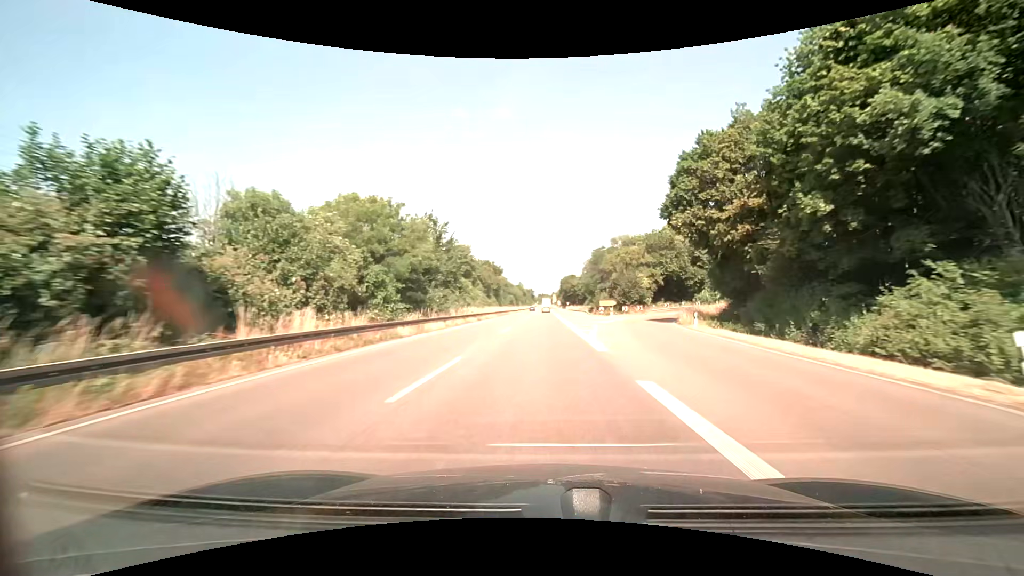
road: trunk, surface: asphalt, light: Day
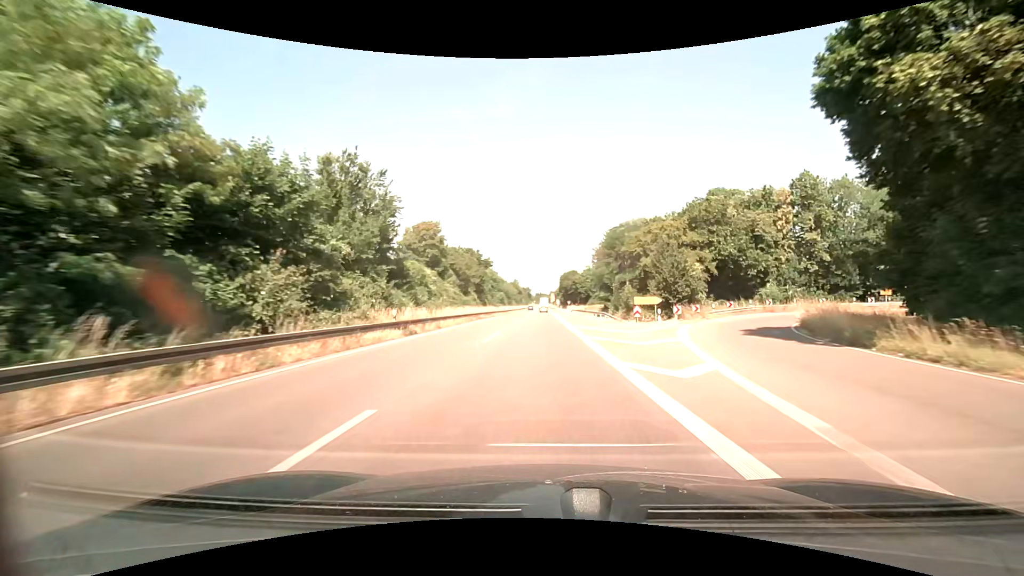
(0.0, +25.0) m; 0°
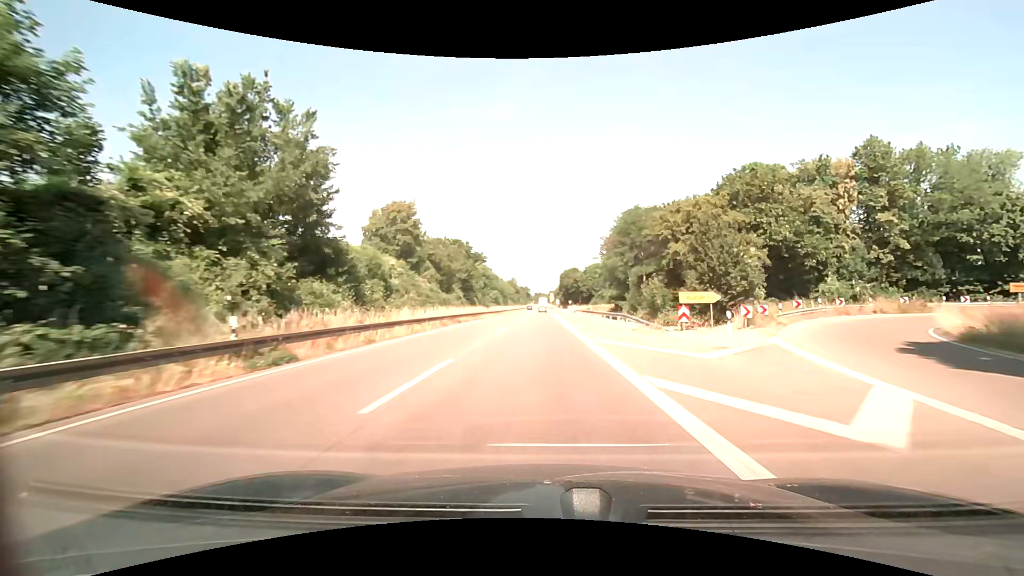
(0.0, +12.5) m; 0°
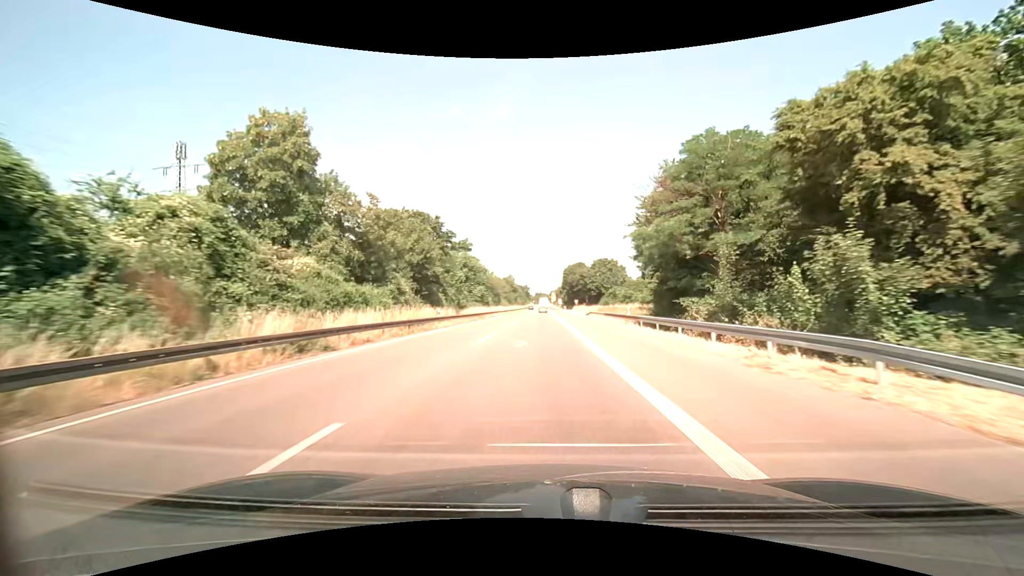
(0.0, +25.0) m; 0°
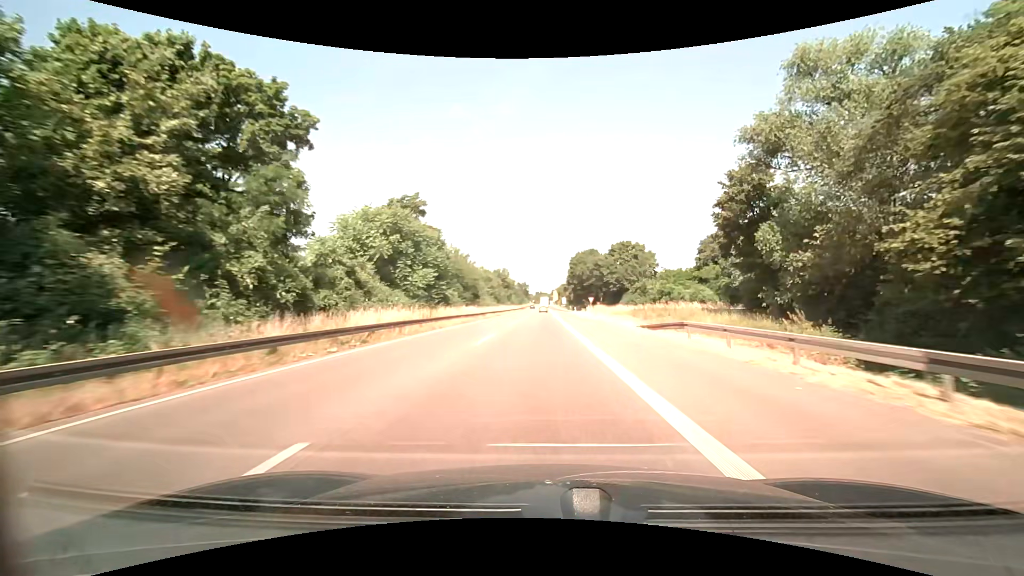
(-0.3, +37.5) m; 0°
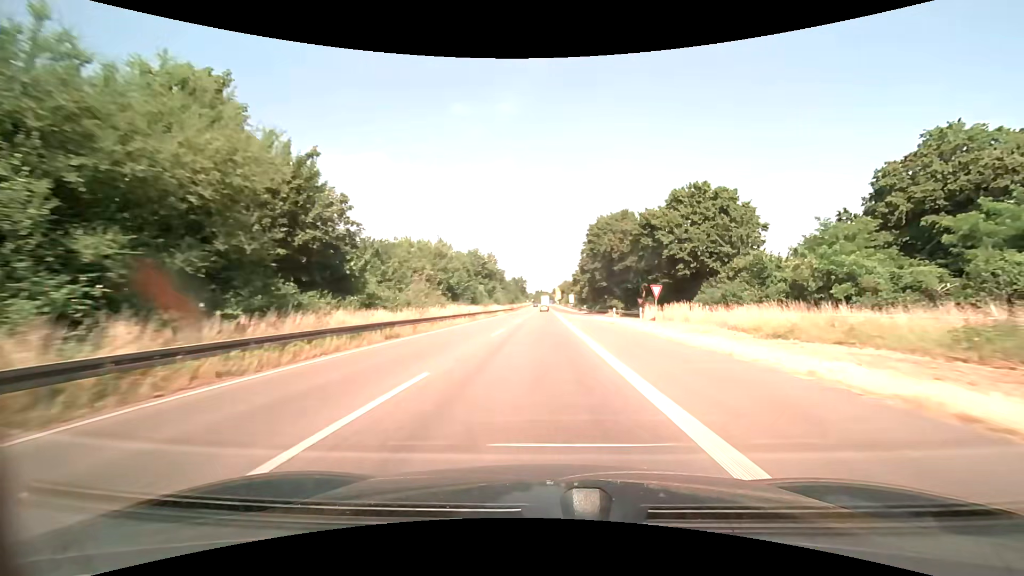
(0.0, +50.1) m; 0°
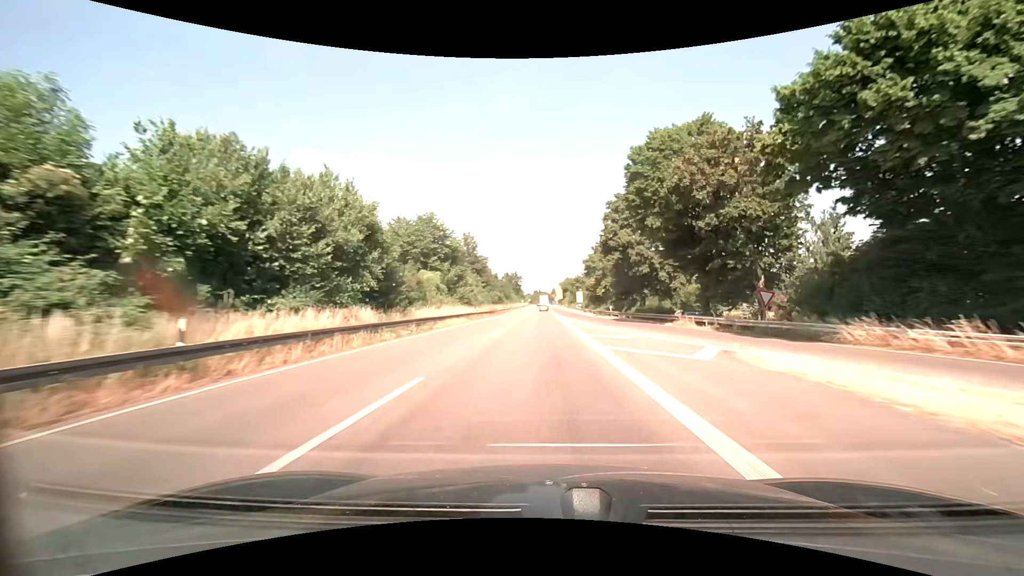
(0.0, +37.5) m; 0°
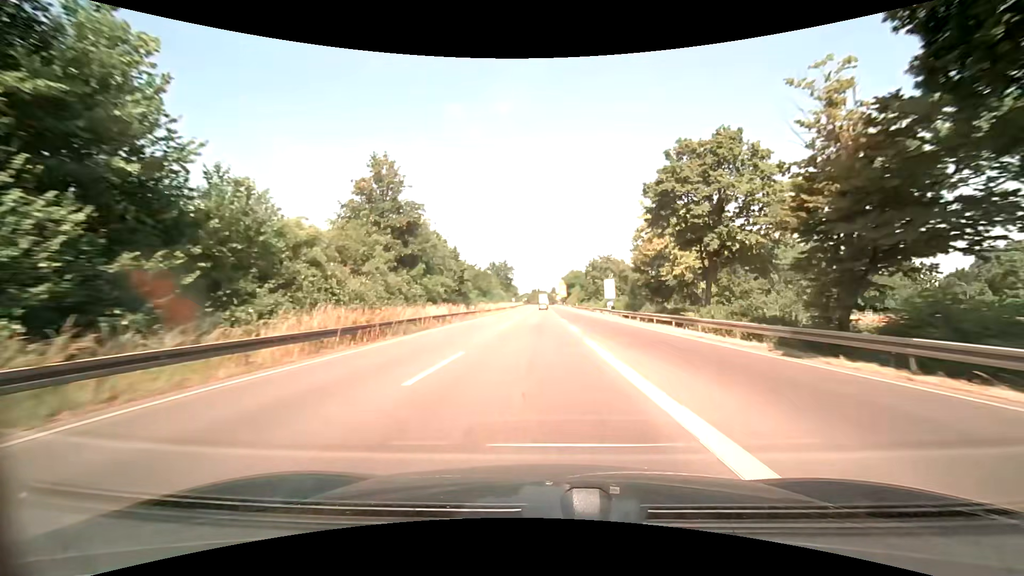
(-0.1, +49.9) m; 0°
(0, +10) (0, +20) (0, +30) (0, +40) (0, +50) (0, +60) (0, +70) (0, +80) (0, +90) (0, +100) m
